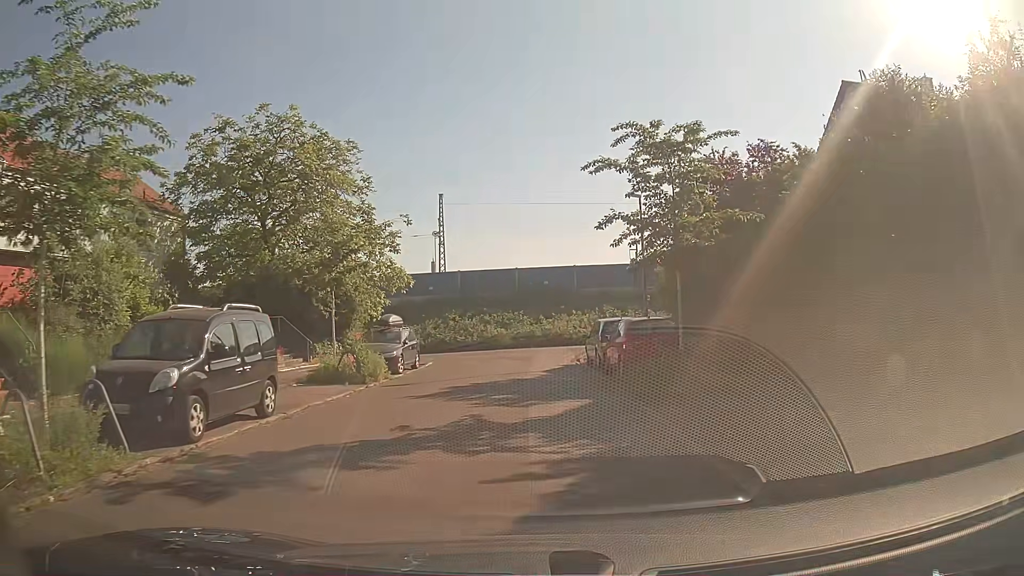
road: residential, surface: asphalt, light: Day
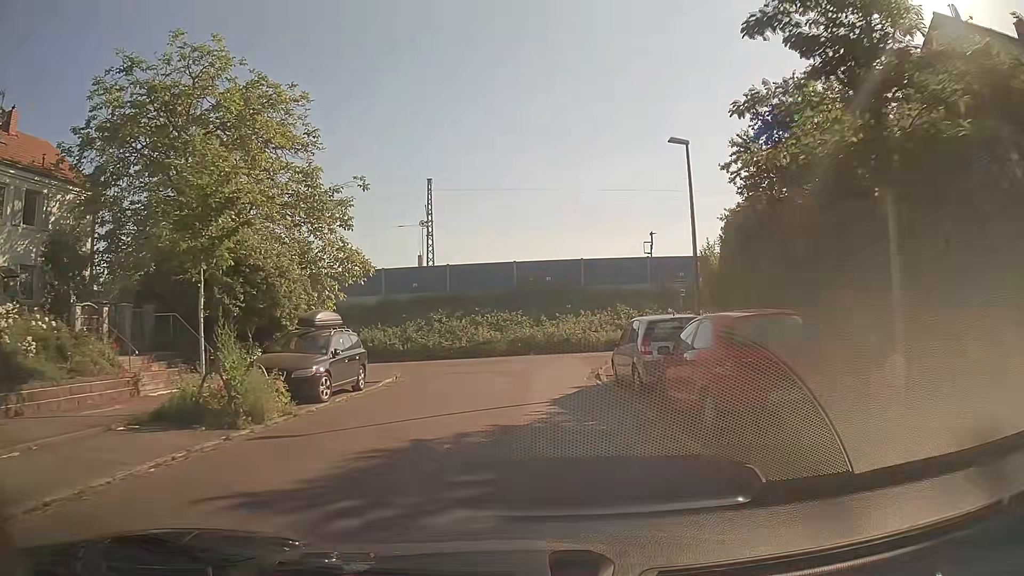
(0.0, +8.3) m; -1°
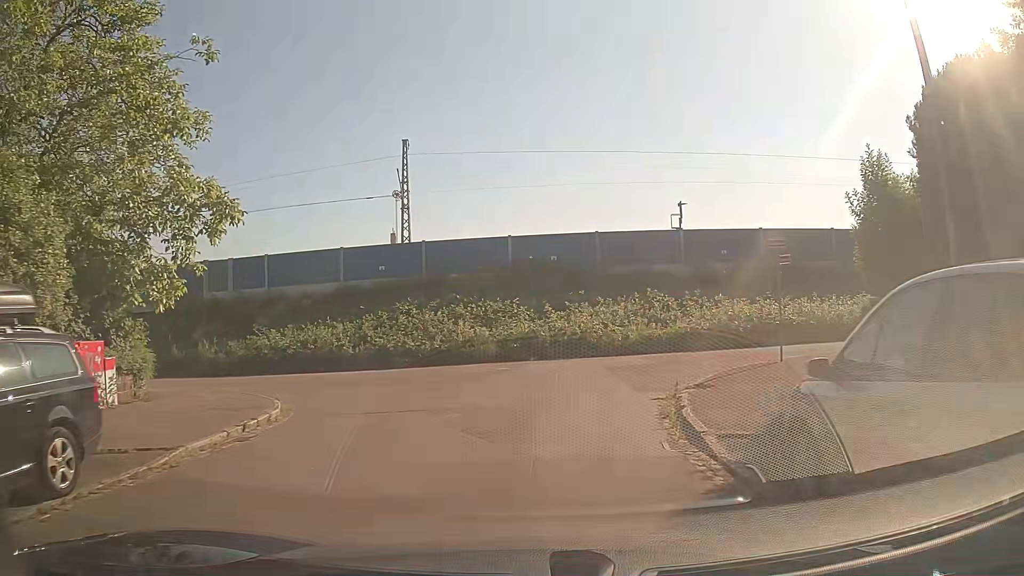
(+0.1, +11.6) m; 0°
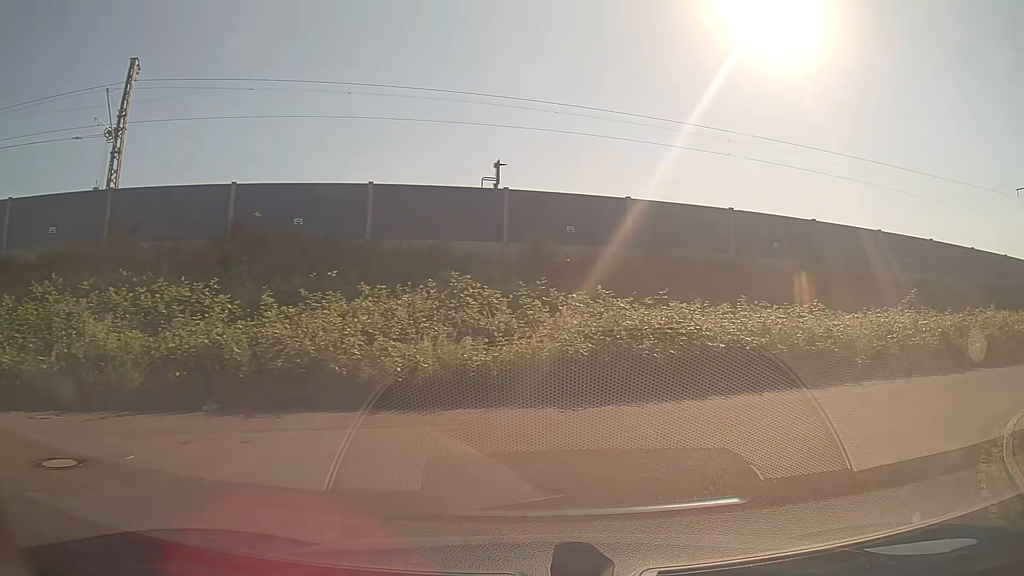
(+1.3, +15.0) m; +21°
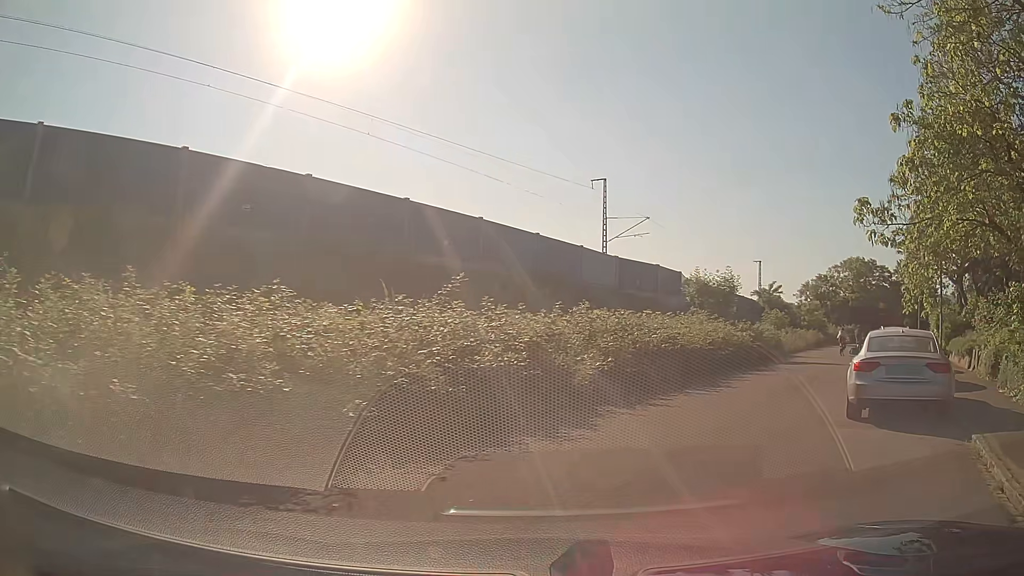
(+3.9, +9.7) m; +41°
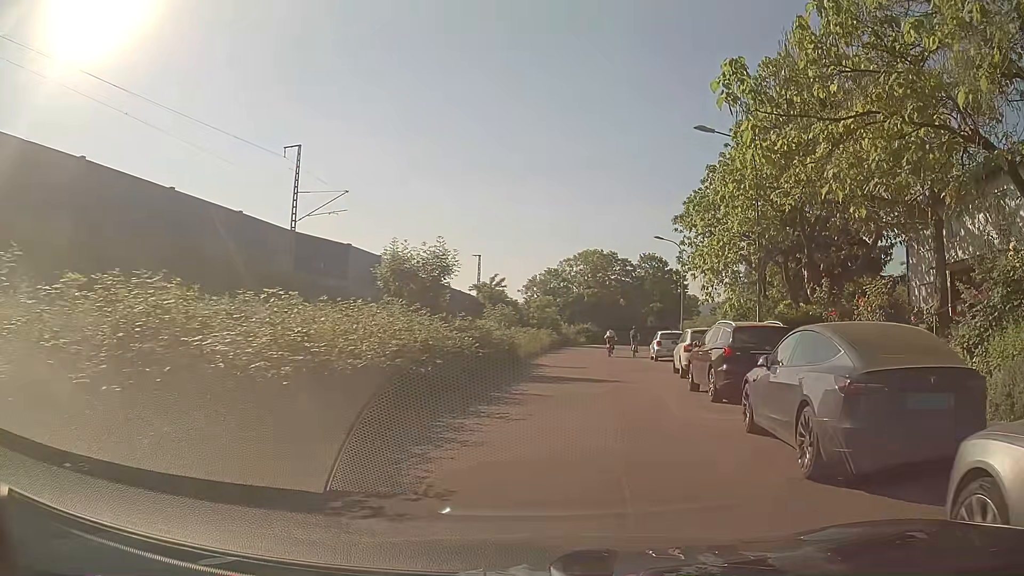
(+2.7, +10.9) m; +25°
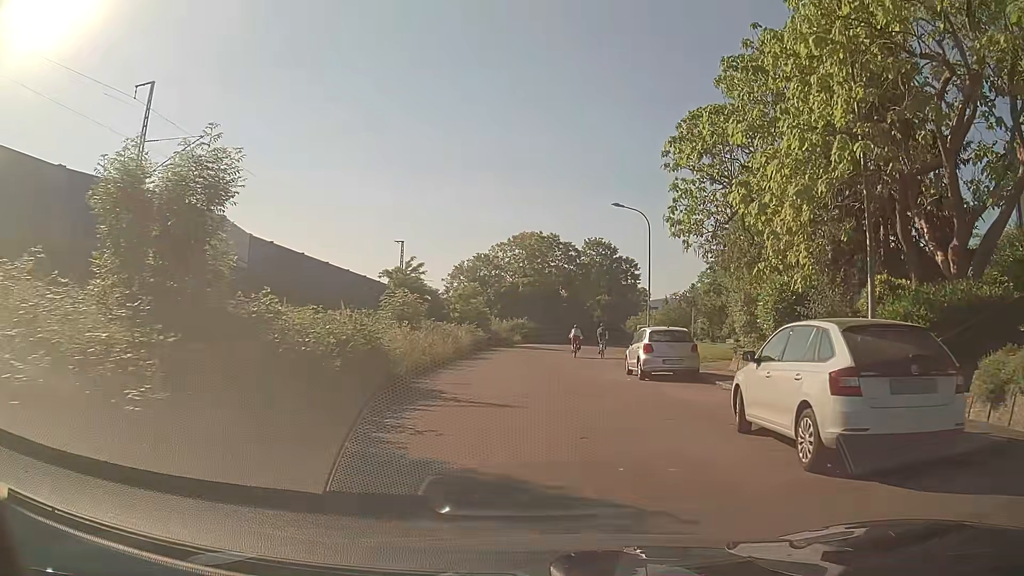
(+0.9, +13.9) m; +6°
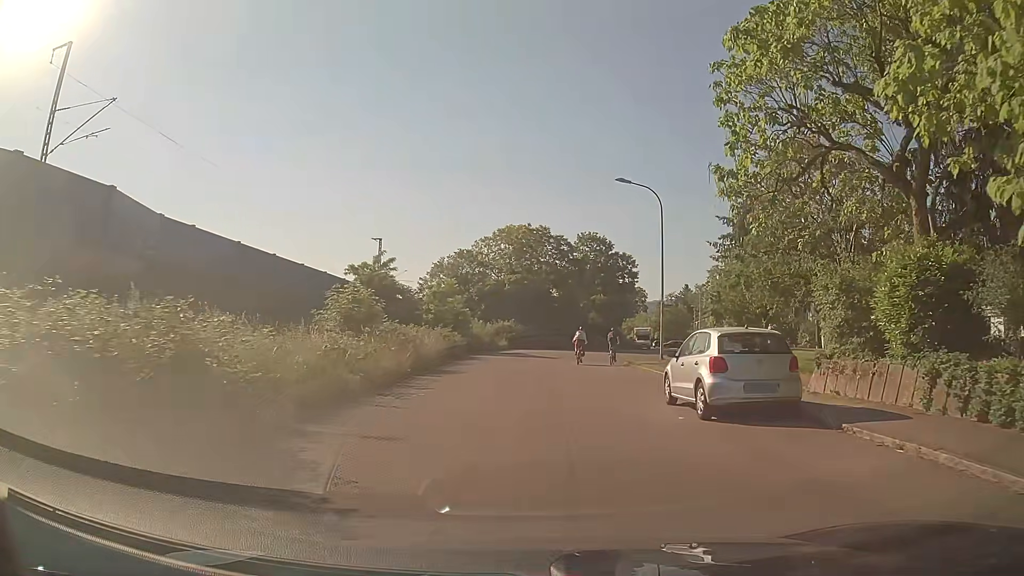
(0.0, +7.9) m; 0°
(0, +10) (+1, +20) (+2, +30) (+4, +40) (+7, +49) (+10, +59) (+13, +68) (+16, +78) (+18, +87) (+19, +97) m
